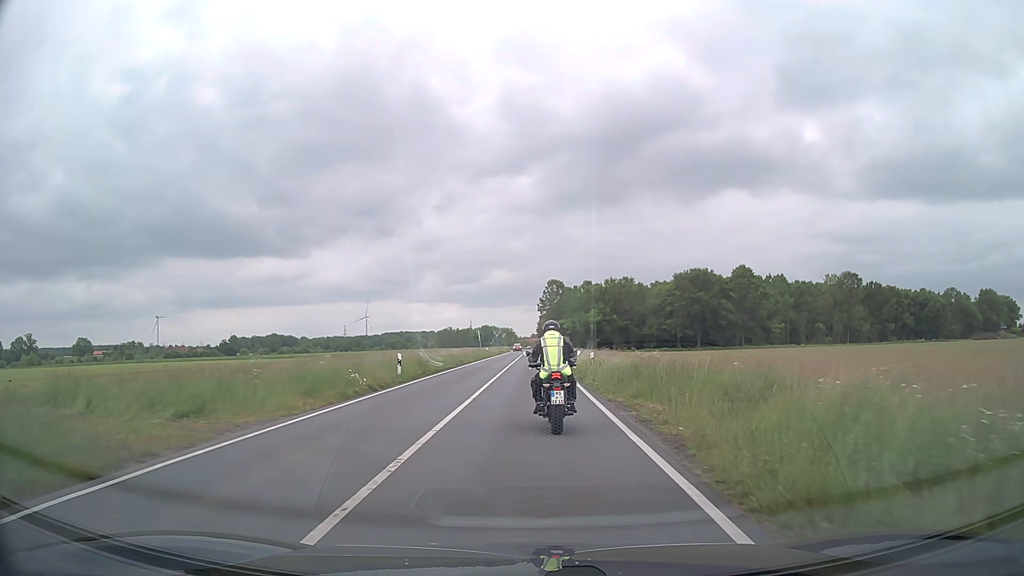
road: secondary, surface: asphalt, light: Day
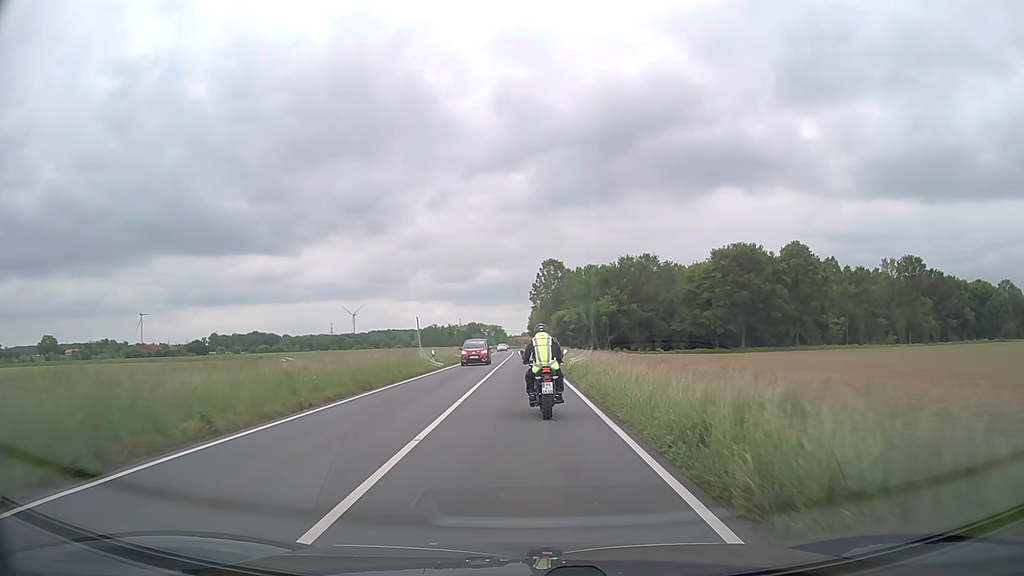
(+0.4, +37.5) m; +1°
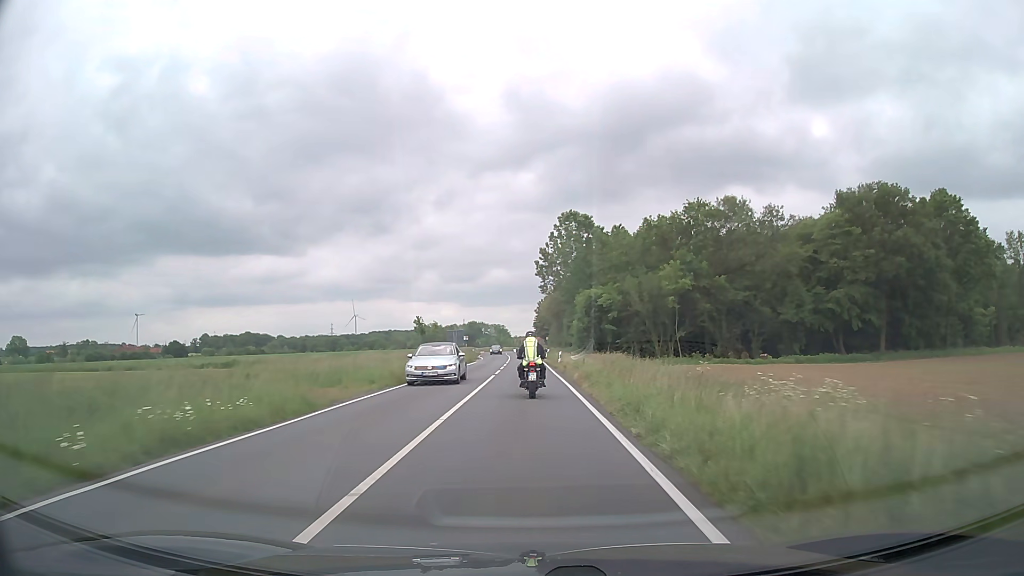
(-0.2, +46.0) m; 0°
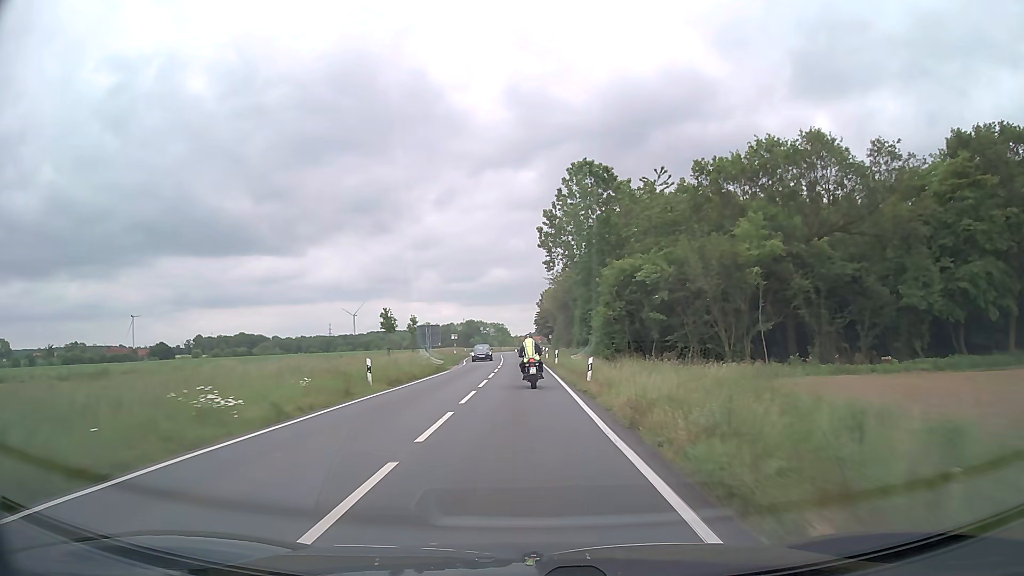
(0.0, +22.0) m; 0°
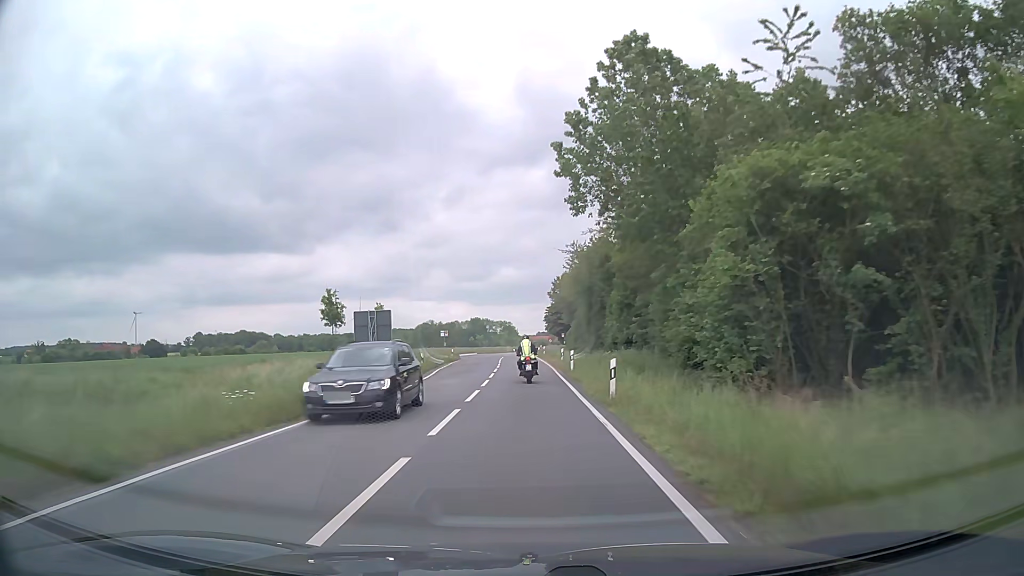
(-0.2, +23.9) m; -1°
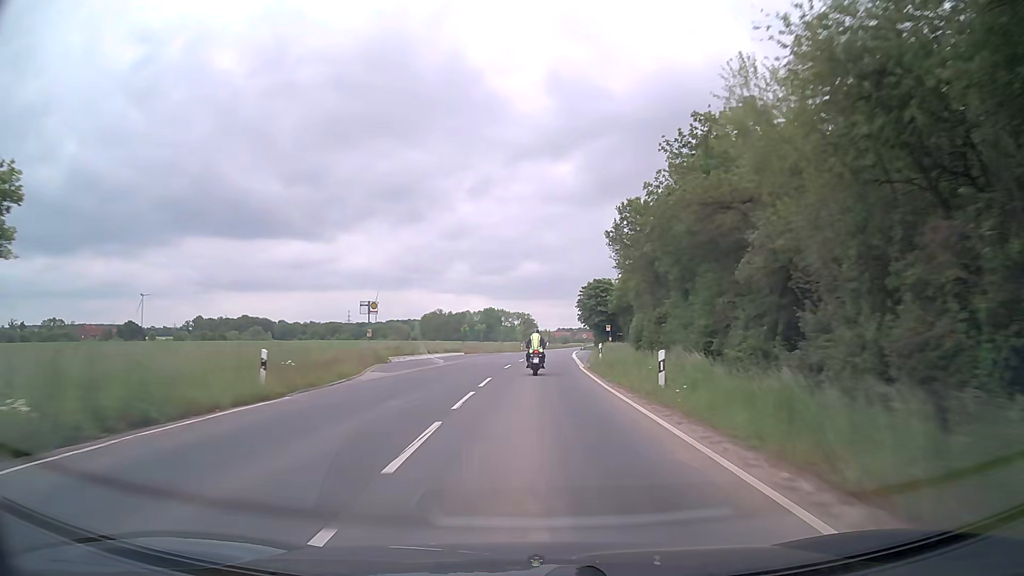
(-0.9, +51.9) m; -2°
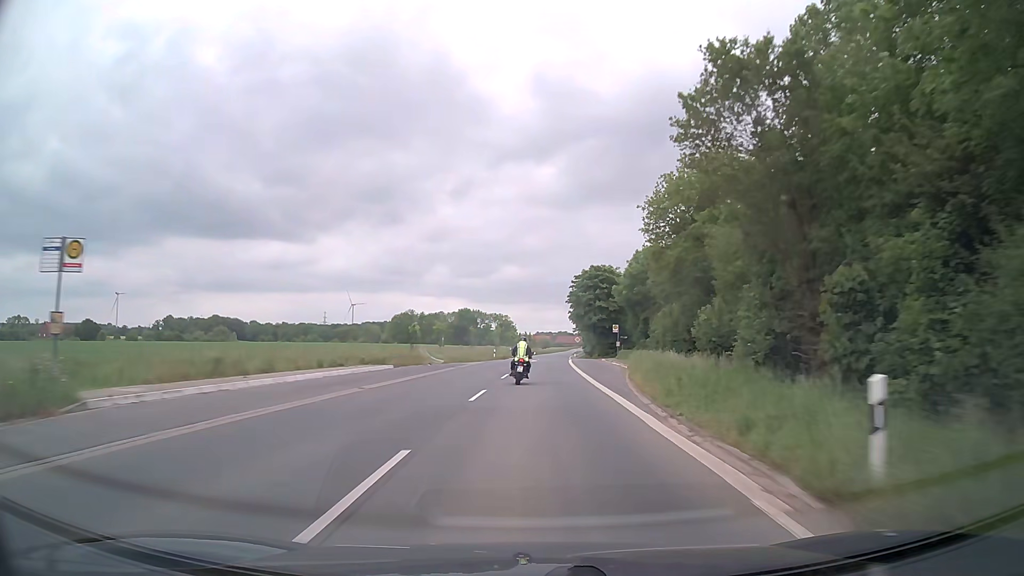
(+0.4, +26.6) m; +2°
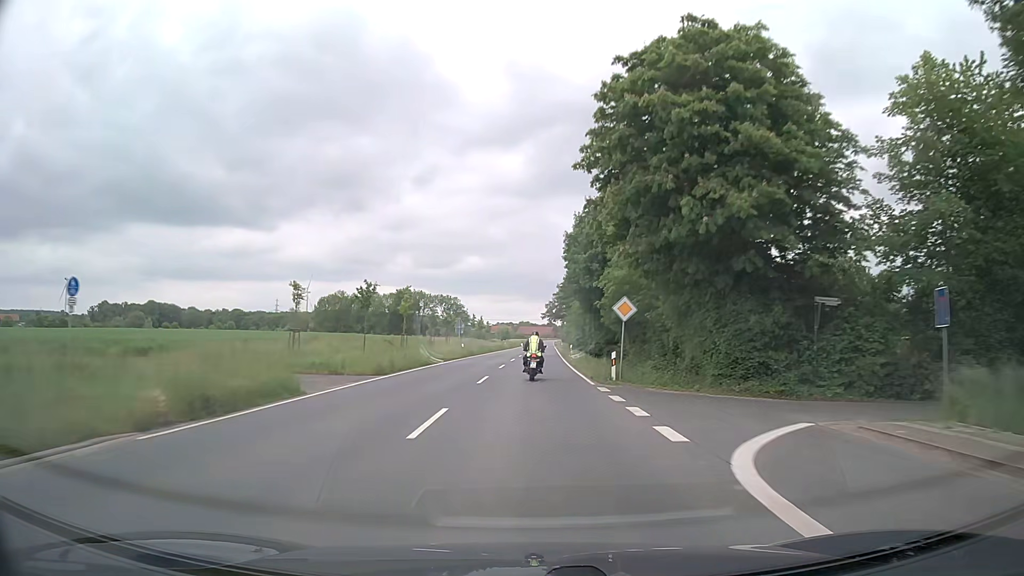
(+2.0, +67.6) m; +3°
